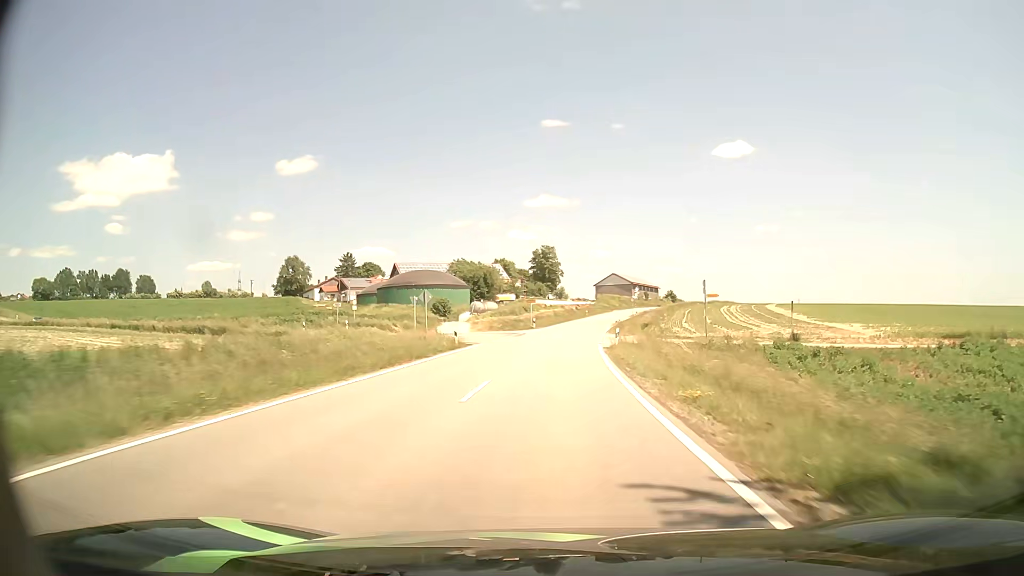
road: tertiary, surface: asphalt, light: Day
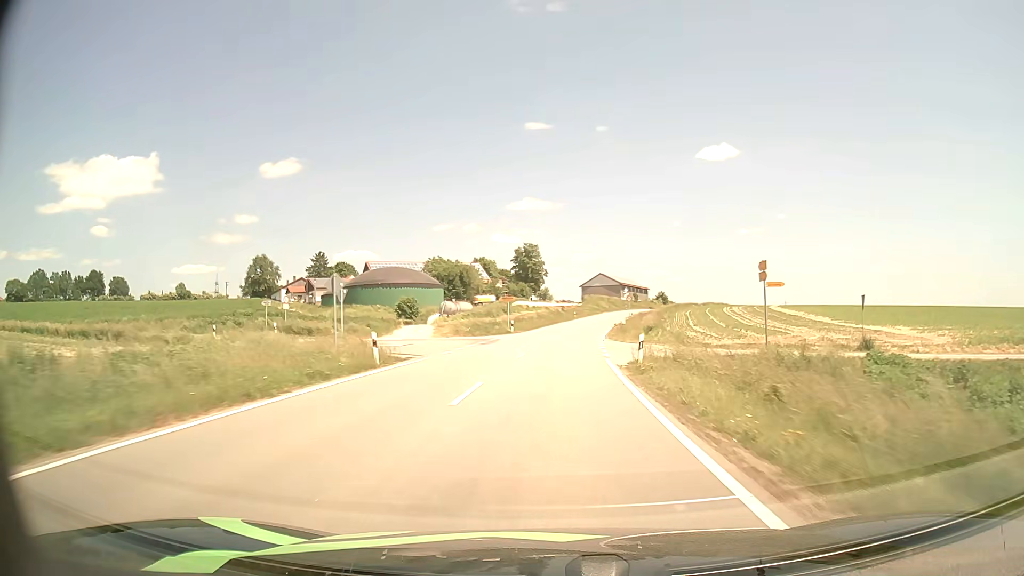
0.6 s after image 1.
(+0.2, +13.4) m; +2°
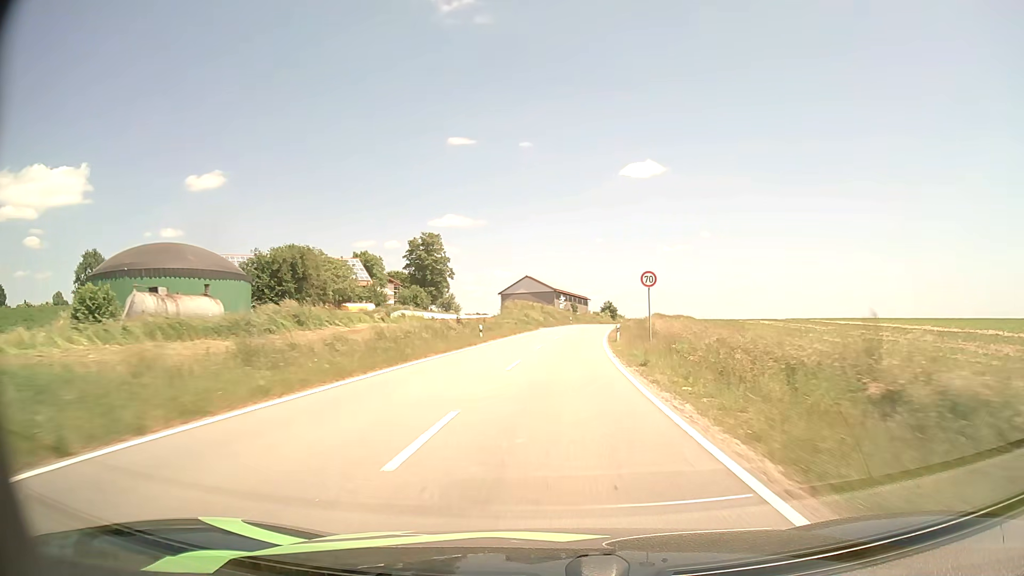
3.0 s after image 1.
(+2.9, +53.9) m; +7°
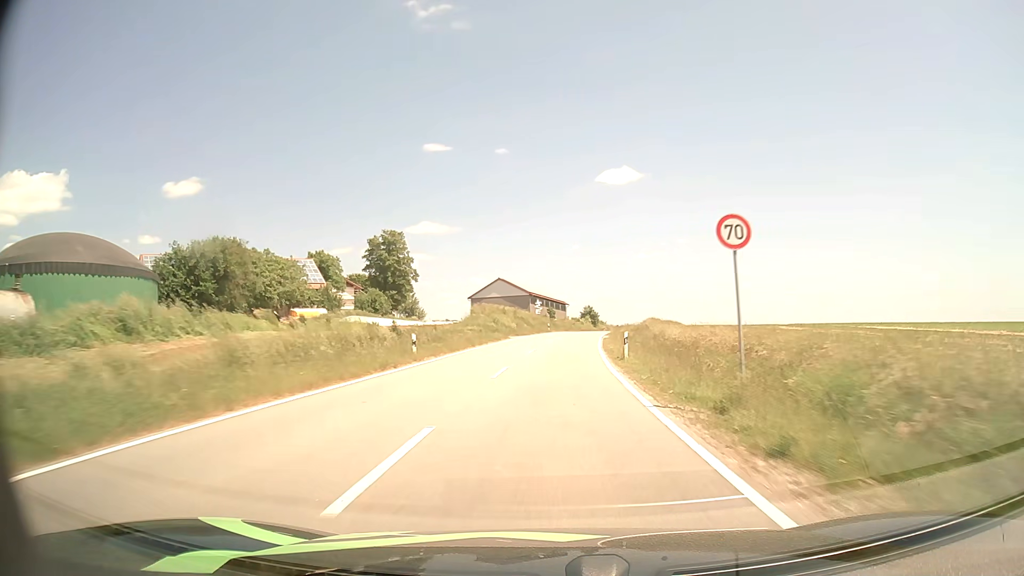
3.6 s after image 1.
(+0.3, +13.6) m; +2°
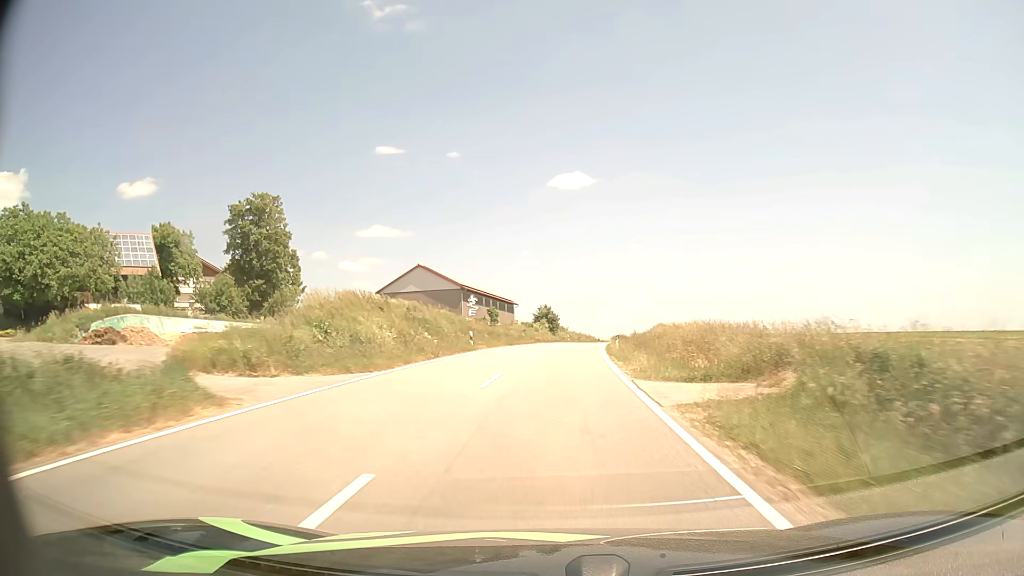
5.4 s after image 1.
(+1.6, +40.0) m; +4°
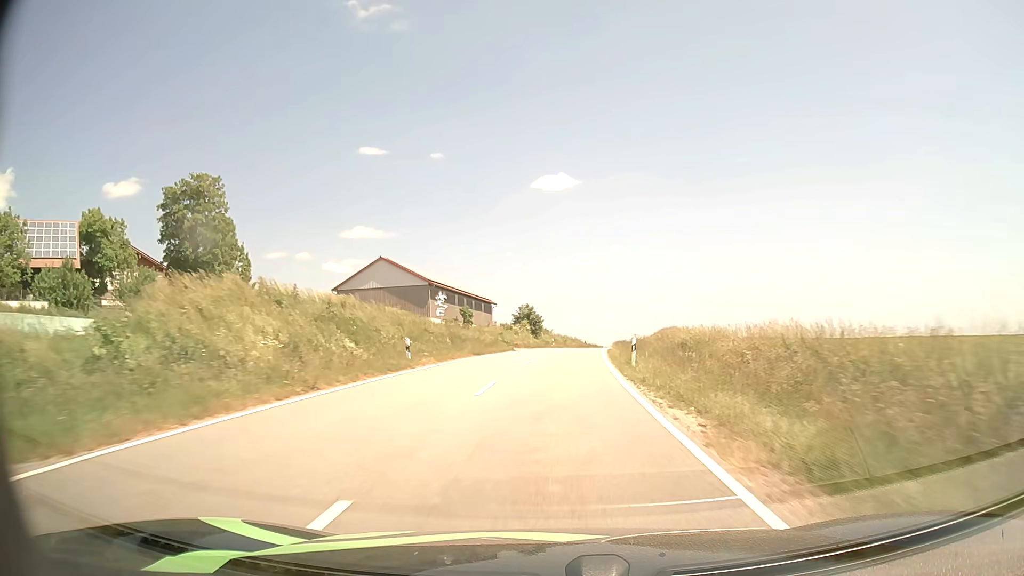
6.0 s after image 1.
(+0.2, +12.8) m; +1°
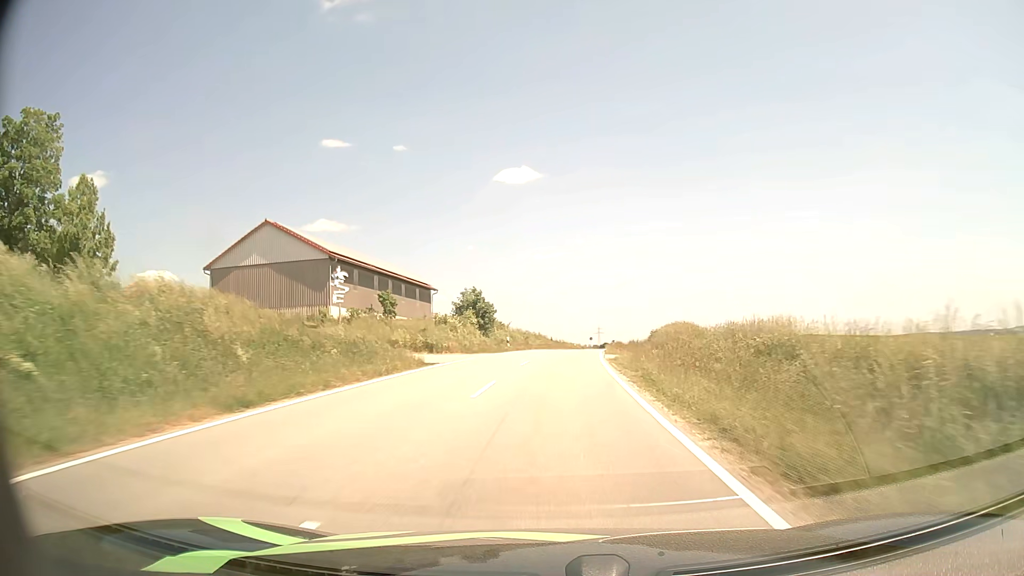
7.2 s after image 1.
(+0.7, +25.4) m; +3°
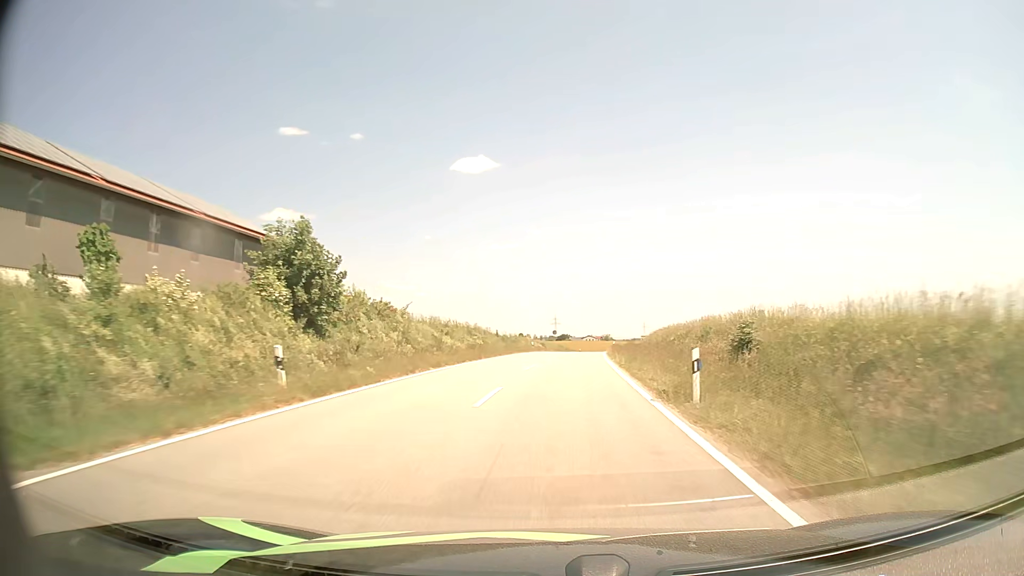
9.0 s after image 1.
(+1.3, +38.2) m; +4°
(0, +10) (0, +20) (+1, +30) (+1, +40) (+2, +50) (+3, +60) (+4, +70) (+5, +80) (+6, +90) (+8, +100) m
